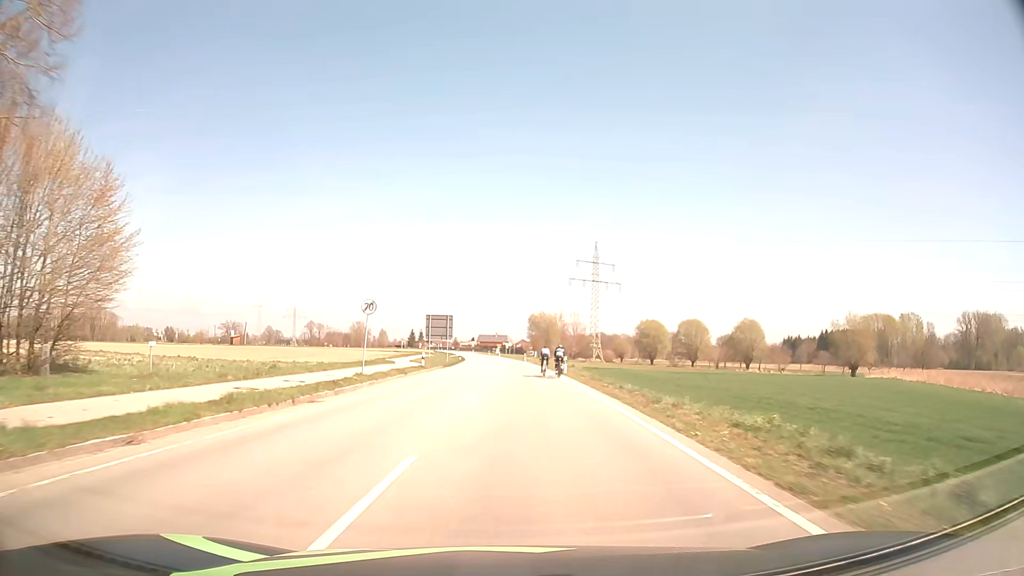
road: secondary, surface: asphalt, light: Day
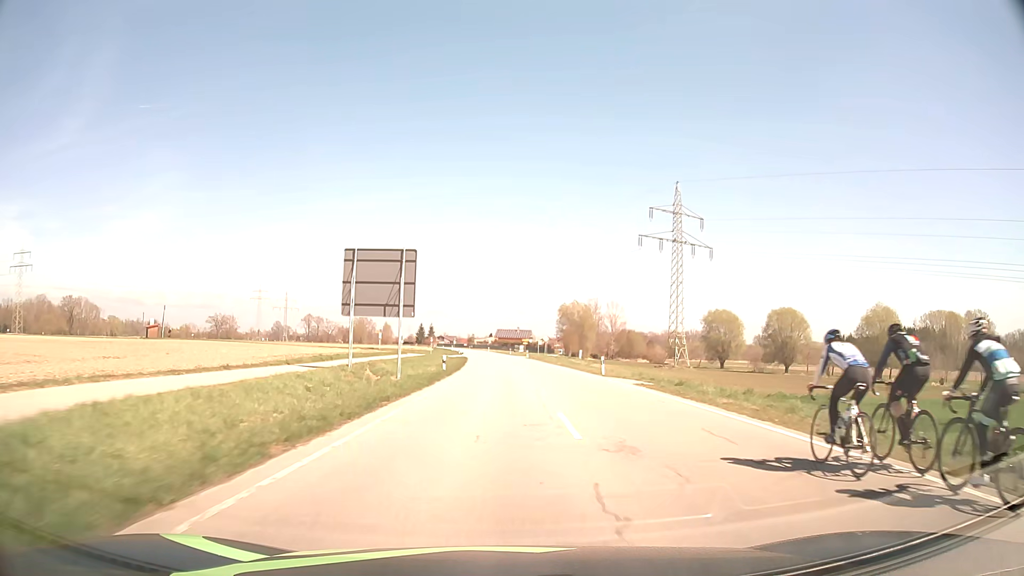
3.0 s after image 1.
(-1.8, +54.8) m; -2°
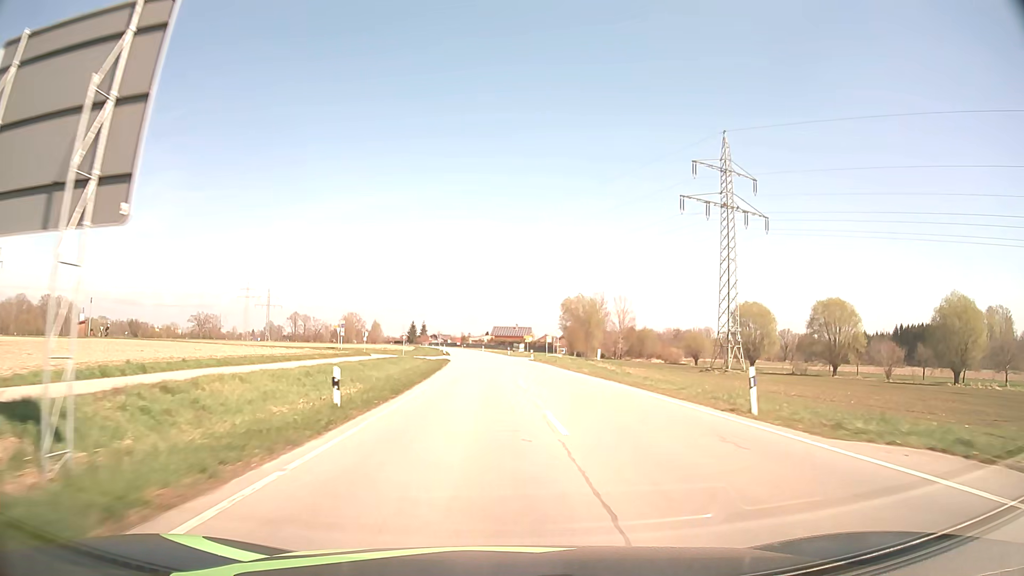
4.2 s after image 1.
(0.0, +23.9) m; 0°
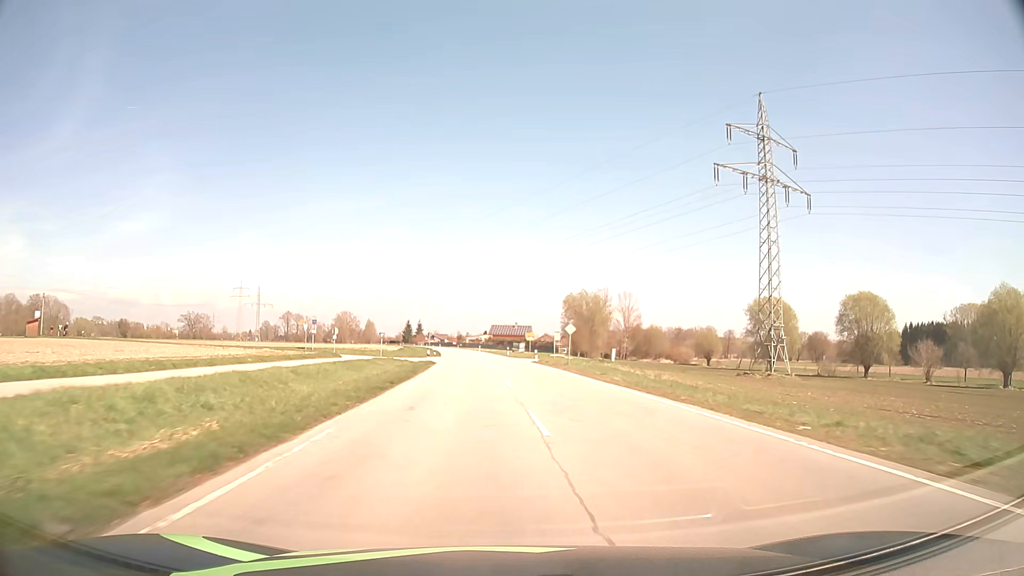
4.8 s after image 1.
(0.0, +12.3) m; 0°
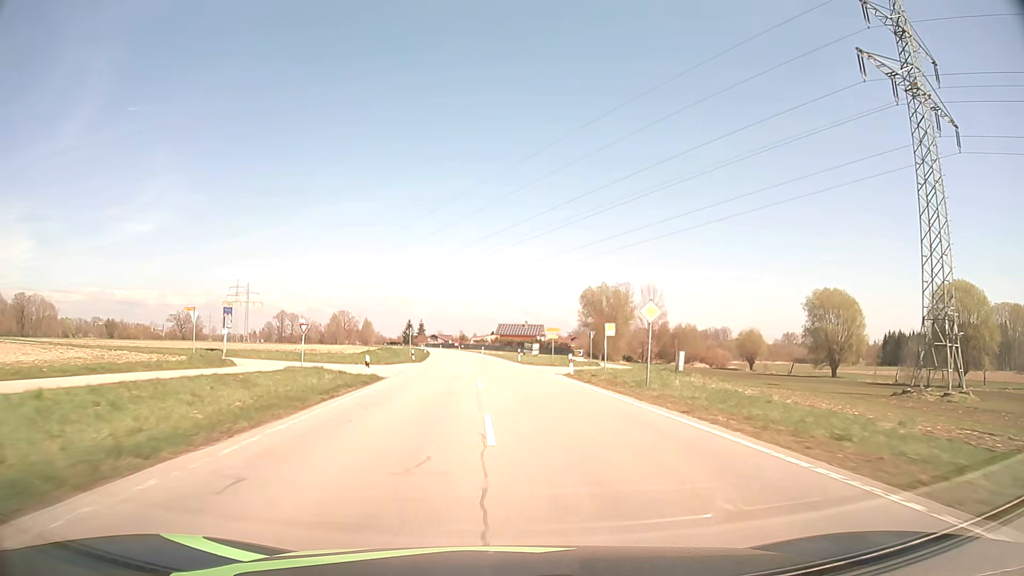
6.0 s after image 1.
(-0.1, +25.4) m; -1°
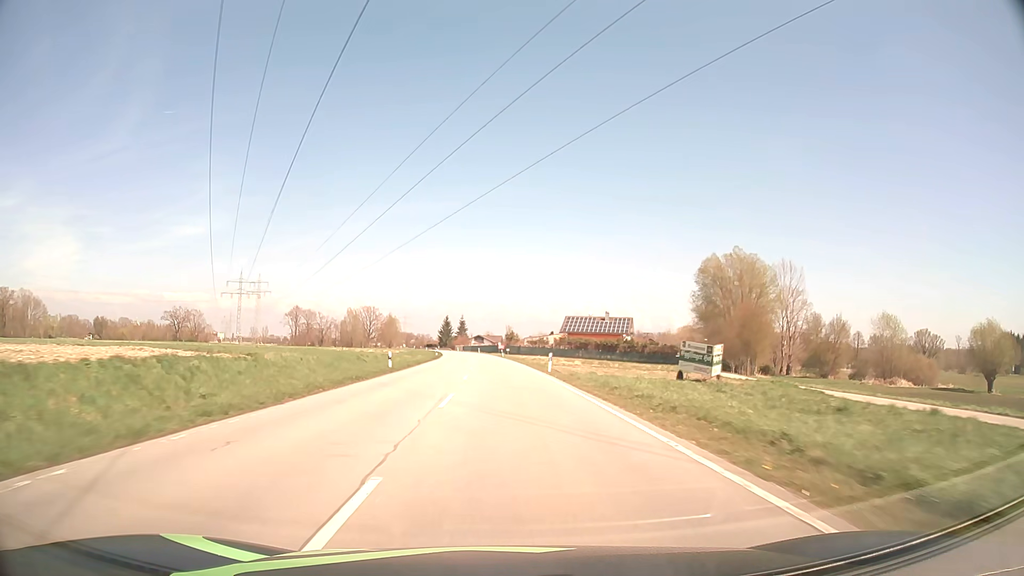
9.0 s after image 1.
(-2.8, +66.9) m; -5°
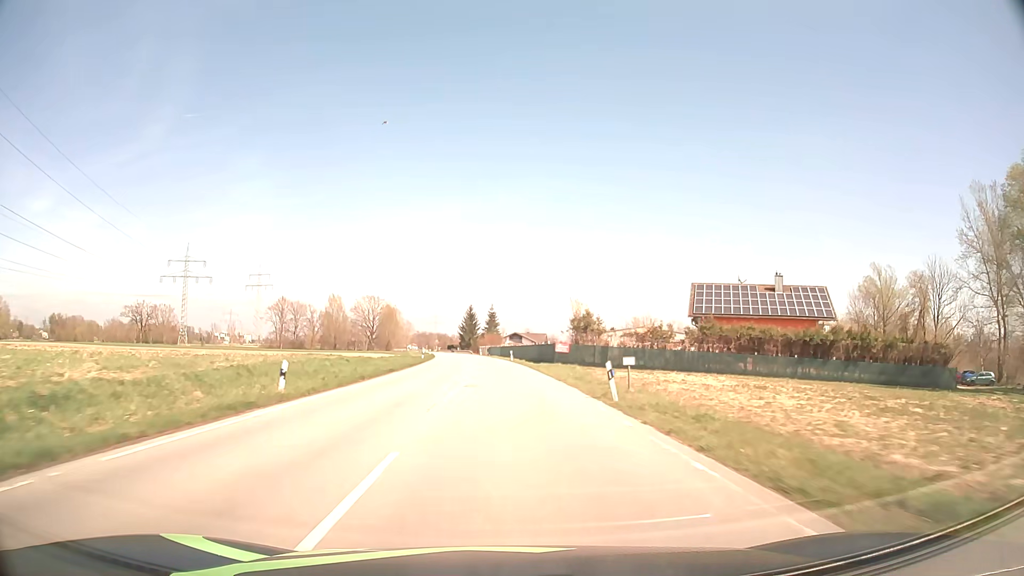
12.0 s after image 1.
(-2.1, +70.7) m; -3°
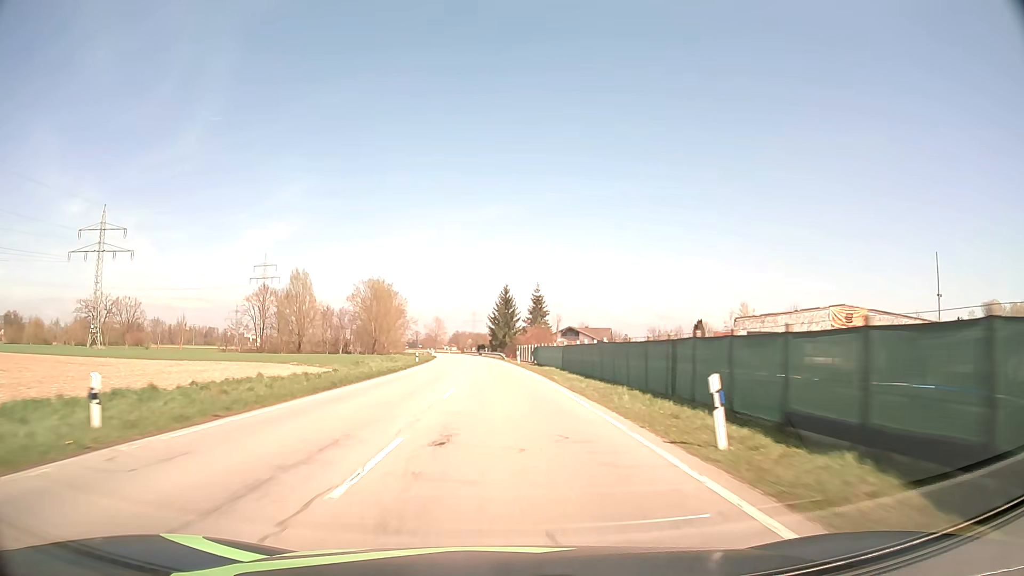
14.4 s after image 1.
(-1.6, +58.9) m; -4°
(0, +10) (0, +20) (0, +30) (-1, +40) (-1, +50) (-2, +60) (-3, +70) (-3, +80) (-4, +90) (-5, +100) m
